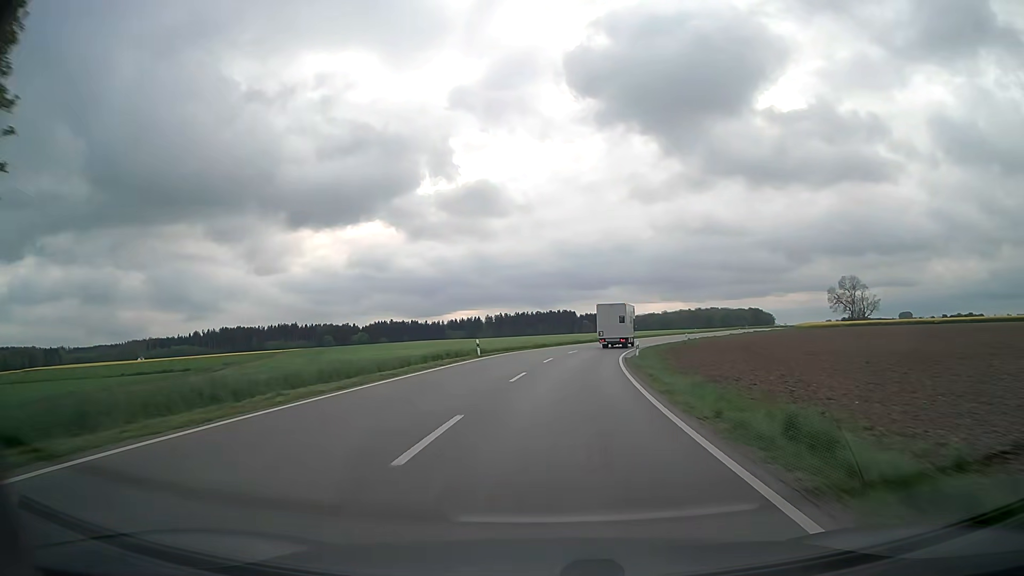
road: secondary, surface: asphalt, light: Day
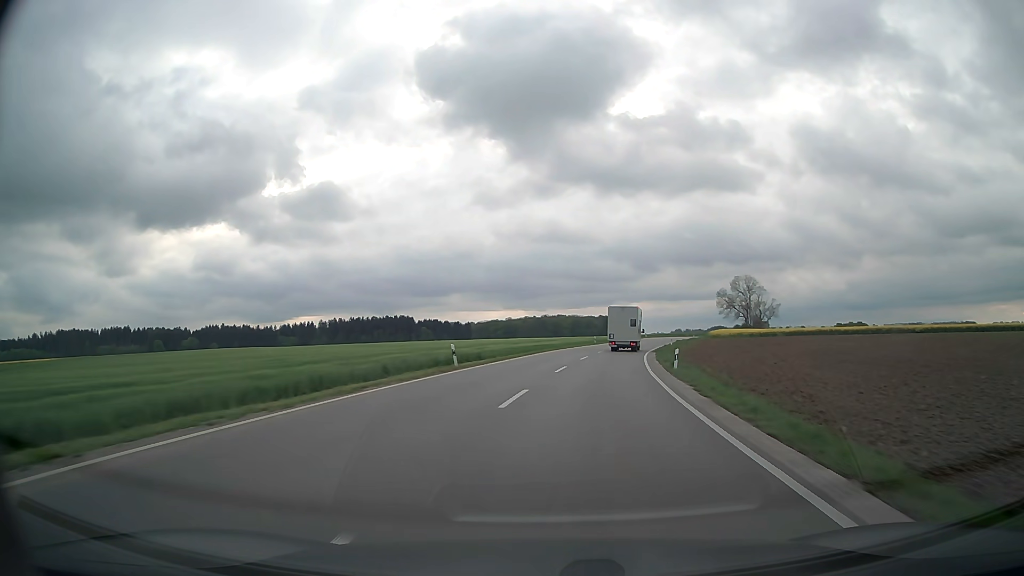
(+5.2, +53.7) m; +13°
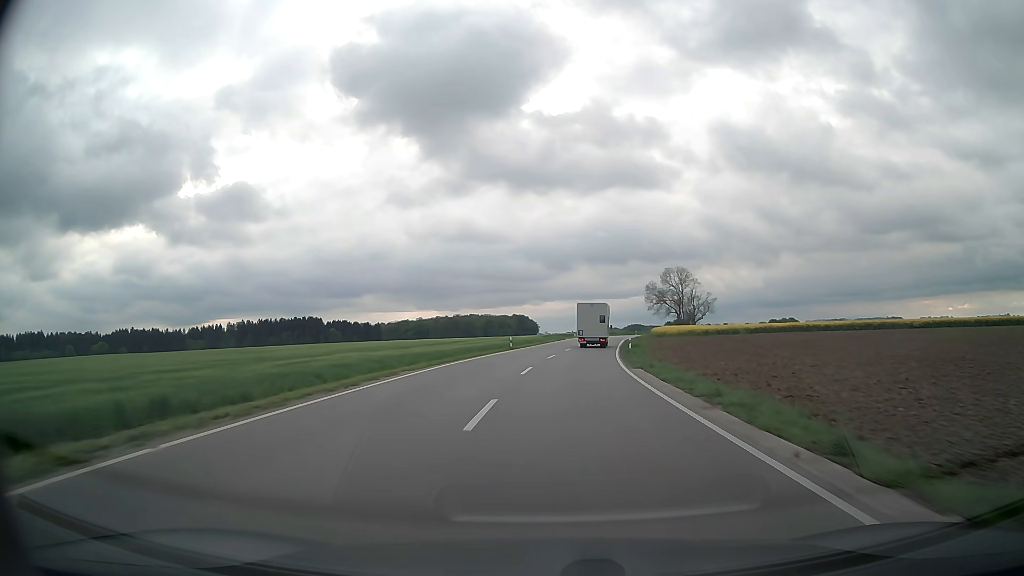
(+1.9, +26.8) m; +8°
(0, +10) (+1, +20) (+1, +30) (+2, +40) (+4, +50) (+5, +60) (+6, +70) (+8, +80) (+9, +89) (+11, +99) m
